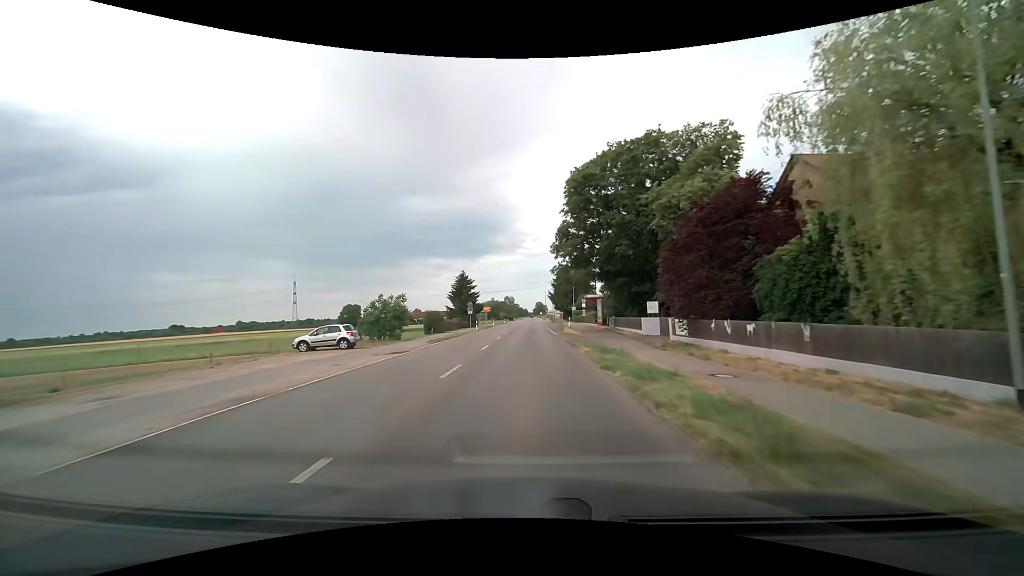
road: tertiary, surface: asphalt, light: Day
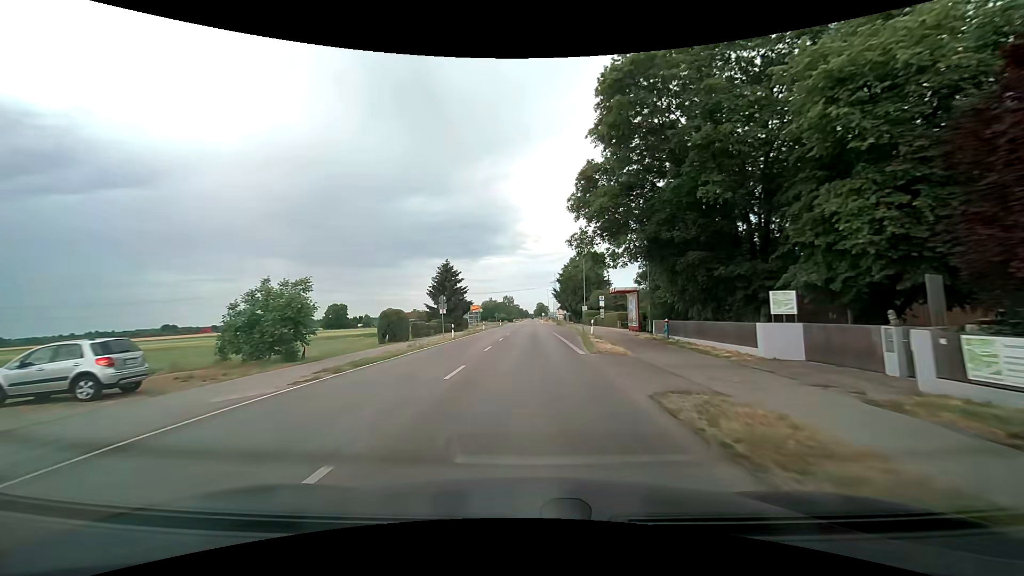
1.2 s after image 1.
(-0.1, +18.3) m; 0°
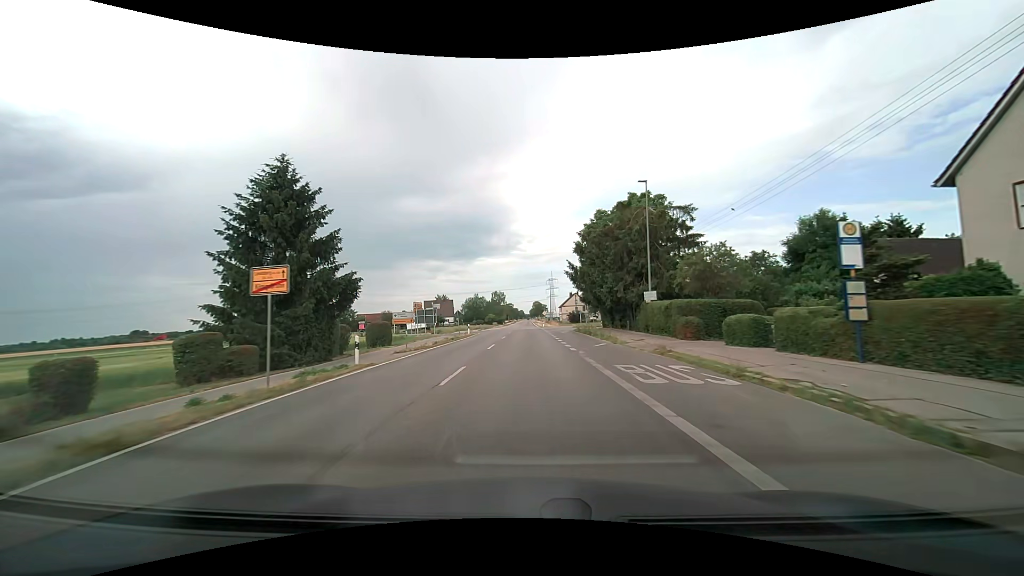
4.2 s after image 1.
(0.0, +45.7) m; 0°
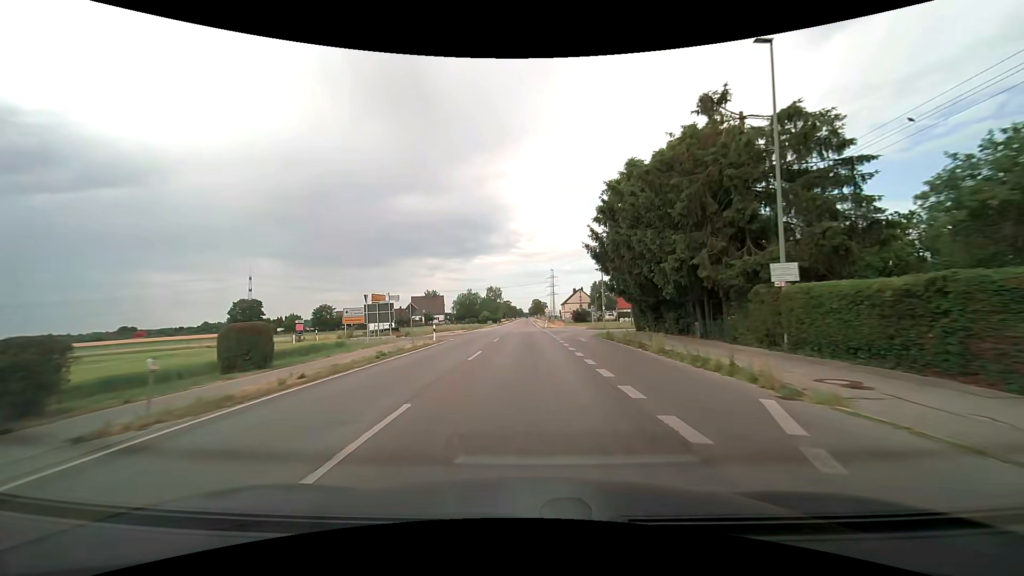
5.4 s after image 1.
(0.0, +18.3) m; 0°
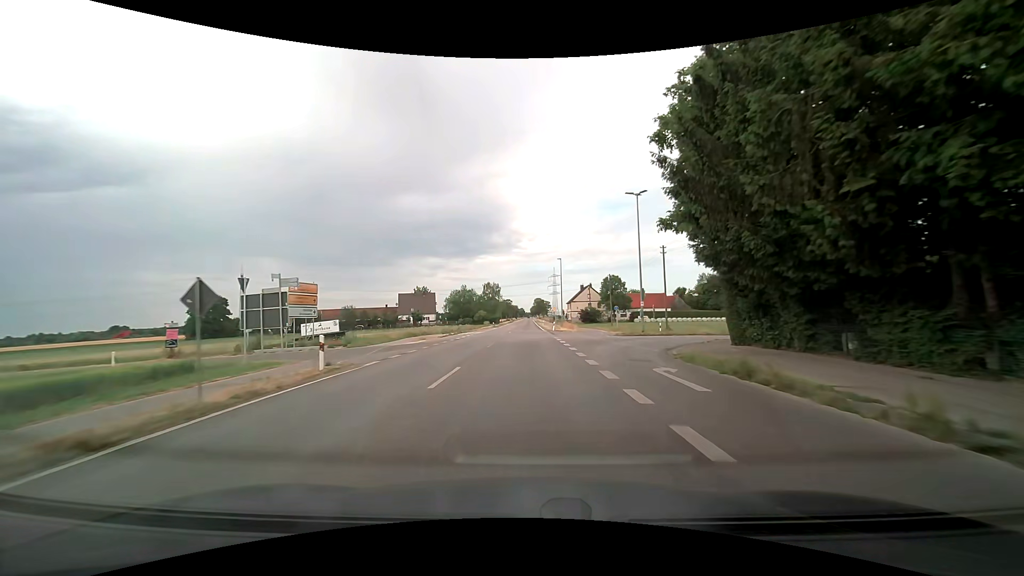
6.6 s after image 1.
(+0.1, +18.4) m; 0°
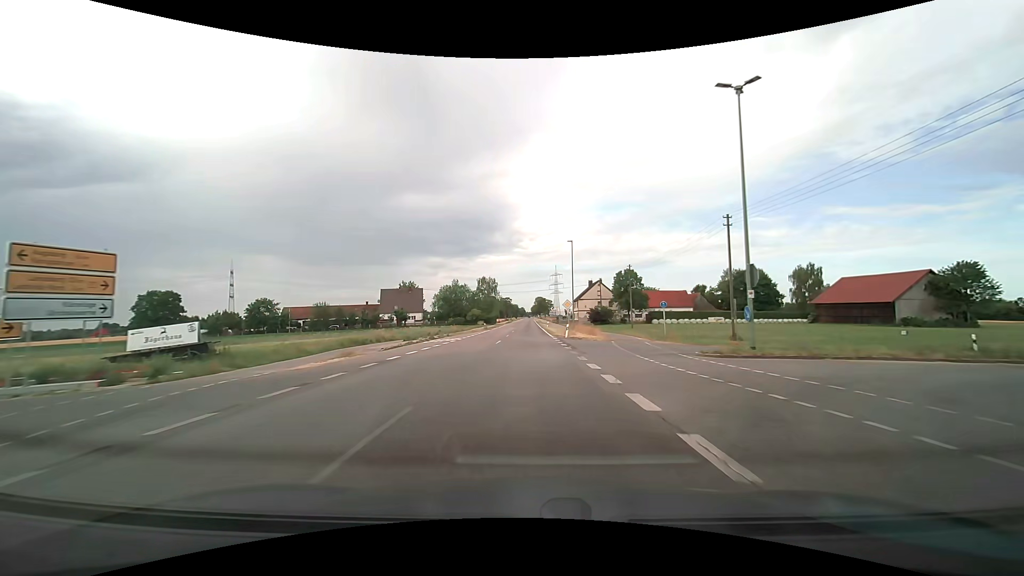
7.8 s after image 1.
(0.0, +18.4) m; 0°
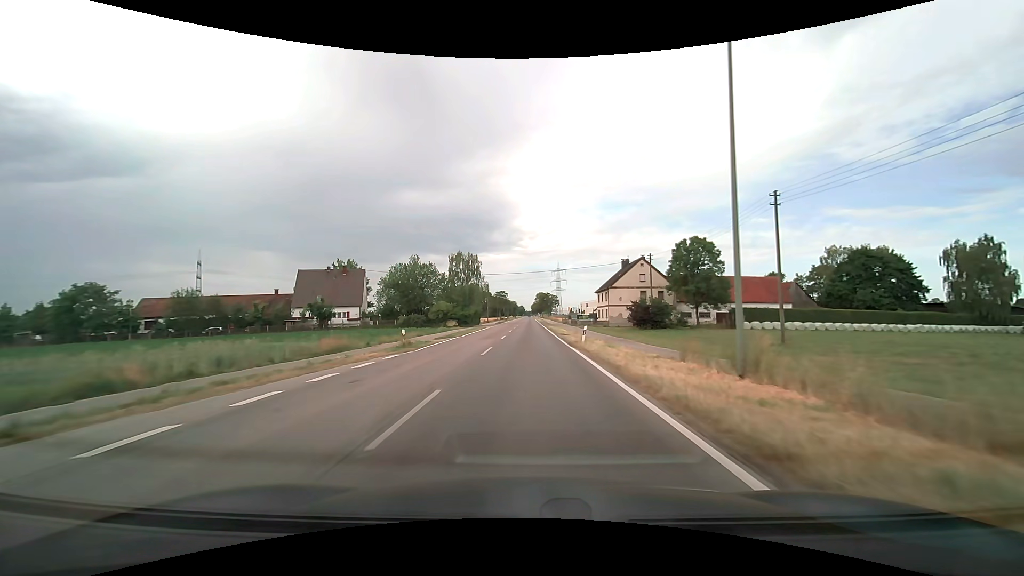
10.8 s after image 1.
(-0.2, +46.4) m; 0°
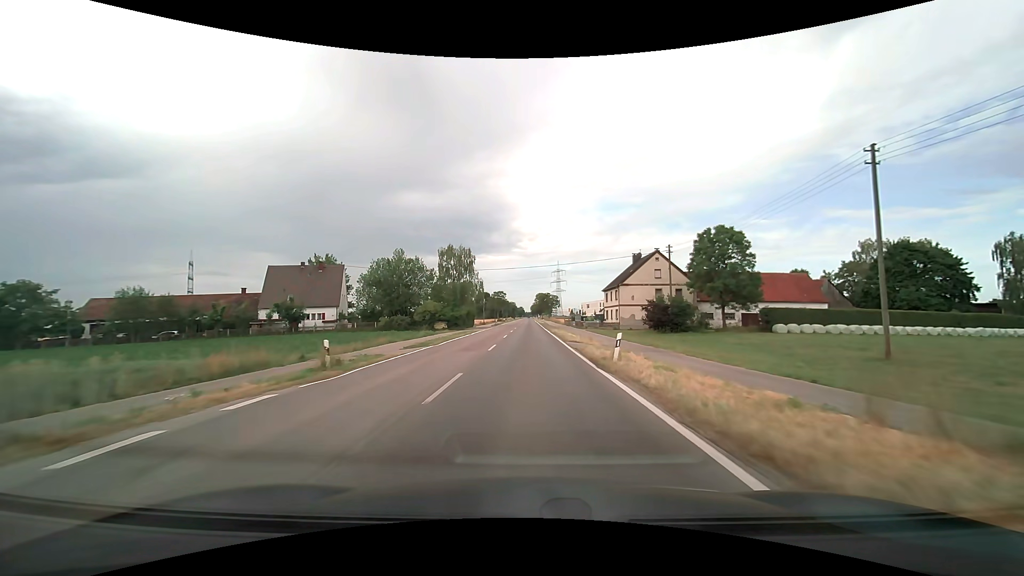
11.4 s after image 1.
(0.0, +9.3) m; 0°
(0, +10) (0, +20) (0, +30) (0, +40) (0, +50) (0, +60) (0, +70) (0, +80) (0, +90) (0, +100) m
